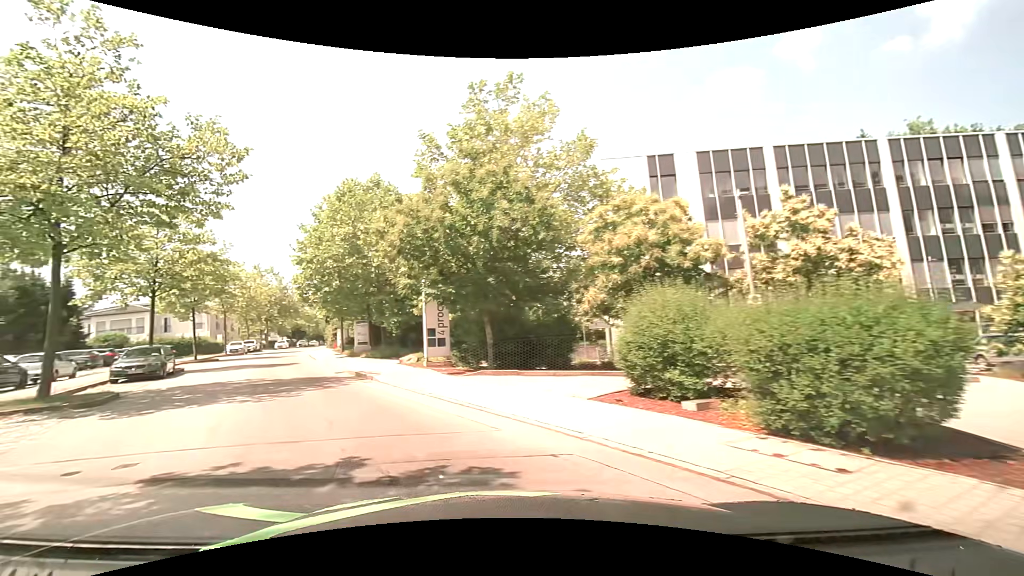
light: Day
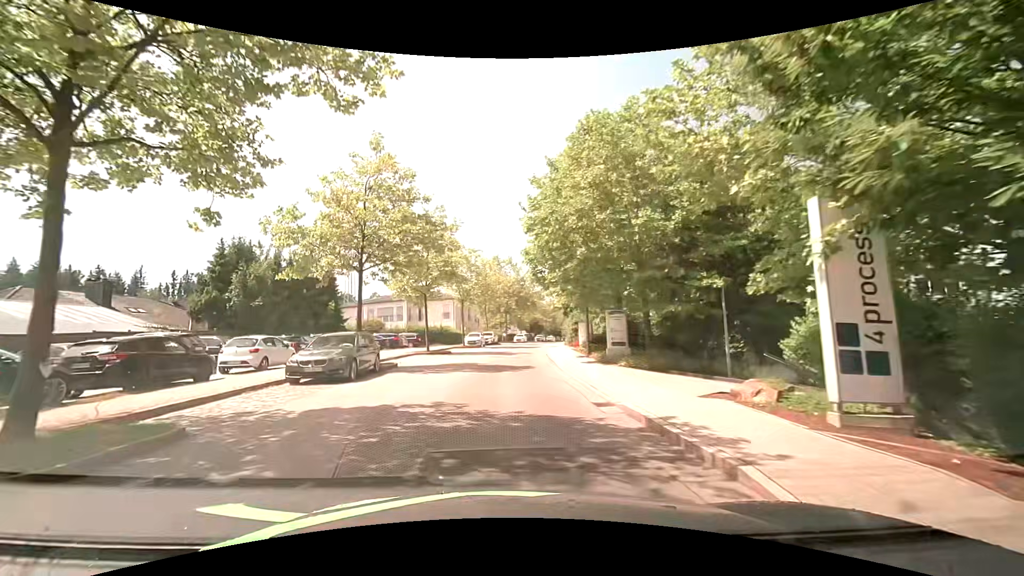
(-3.3, +10.8) m; -27°
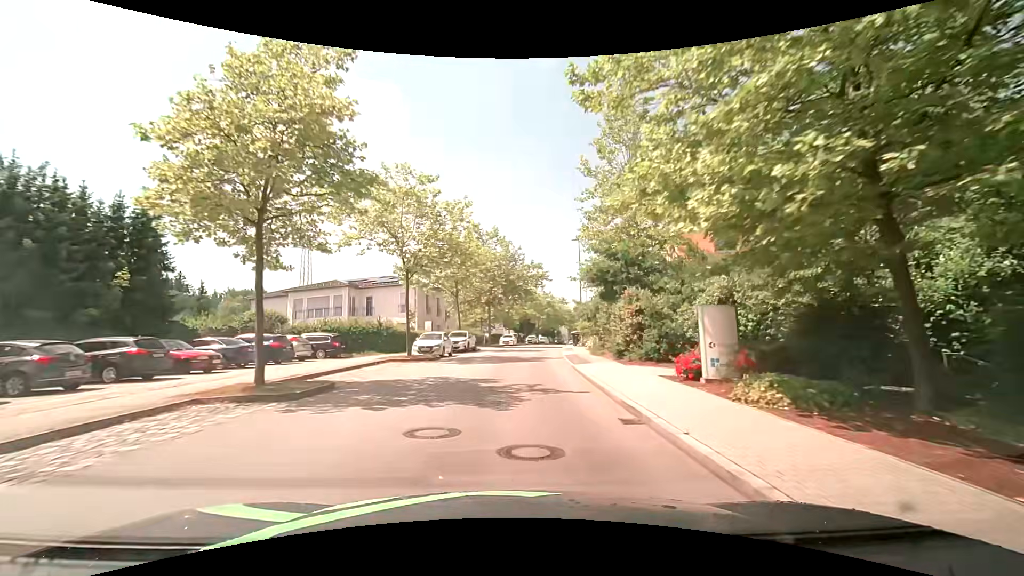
(-0.1, +22.5) m; +1°
(0, +10) (+1, +20) (+1, +30) (+2, +40) (+4, +50) (+5, +60) (+7, +70) (+9, +79) (+11, +89) (+13, +99) m
